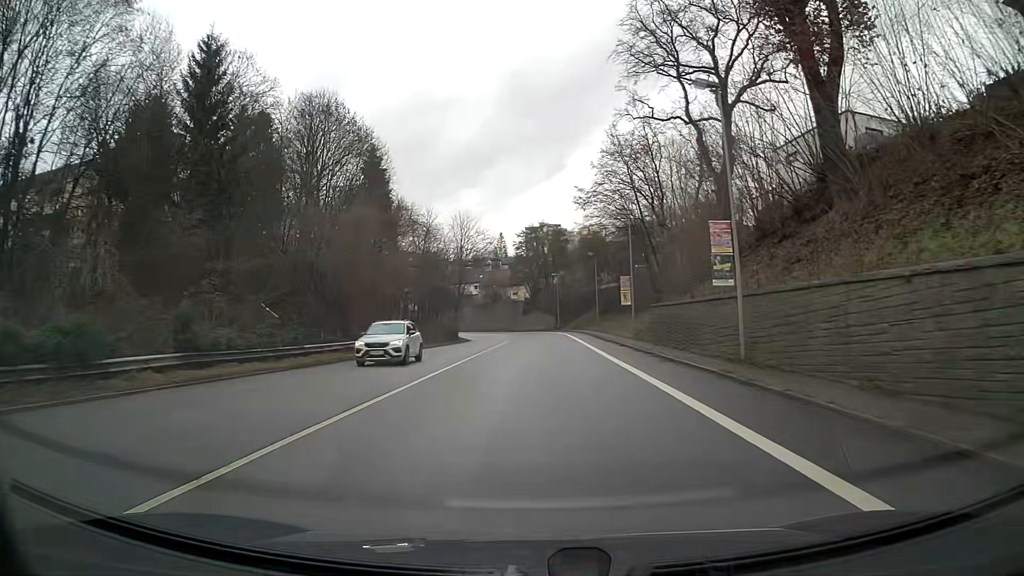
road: primary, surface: asphalt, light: Day
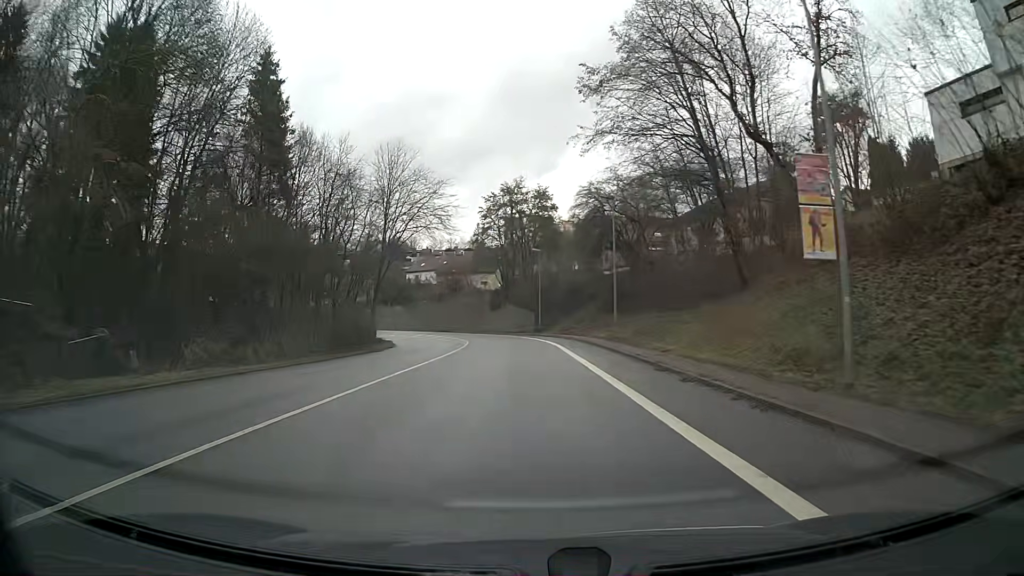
(+0.7, +32.9) m; +1°
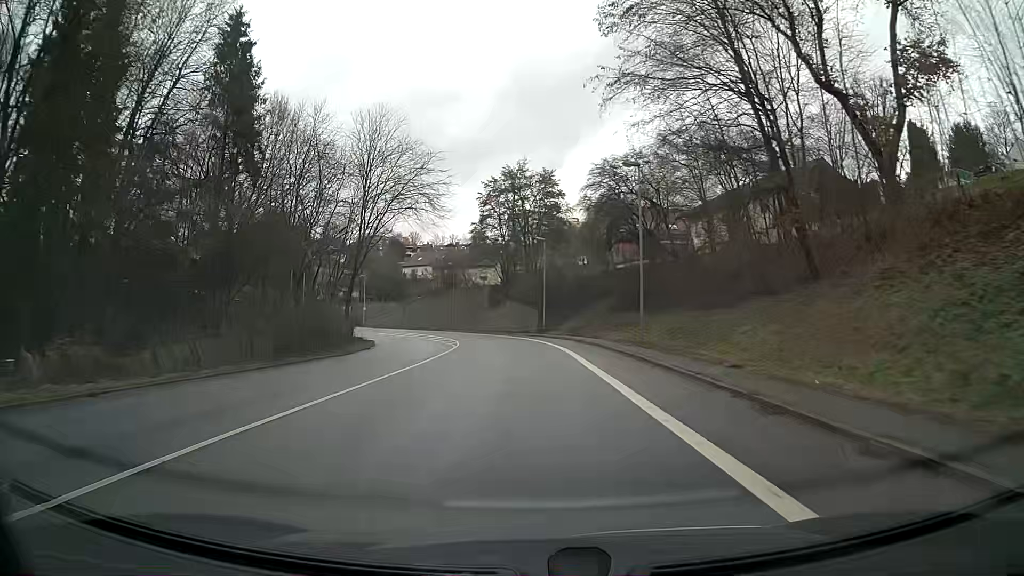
(0.0, +8.1) m; 0°
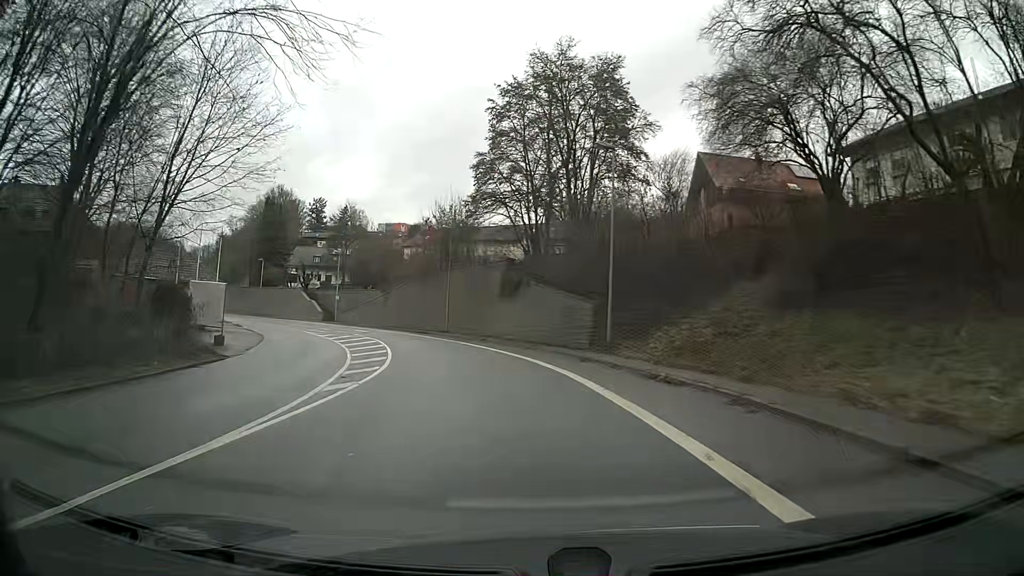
(-0.7, +31.8) m; -4°
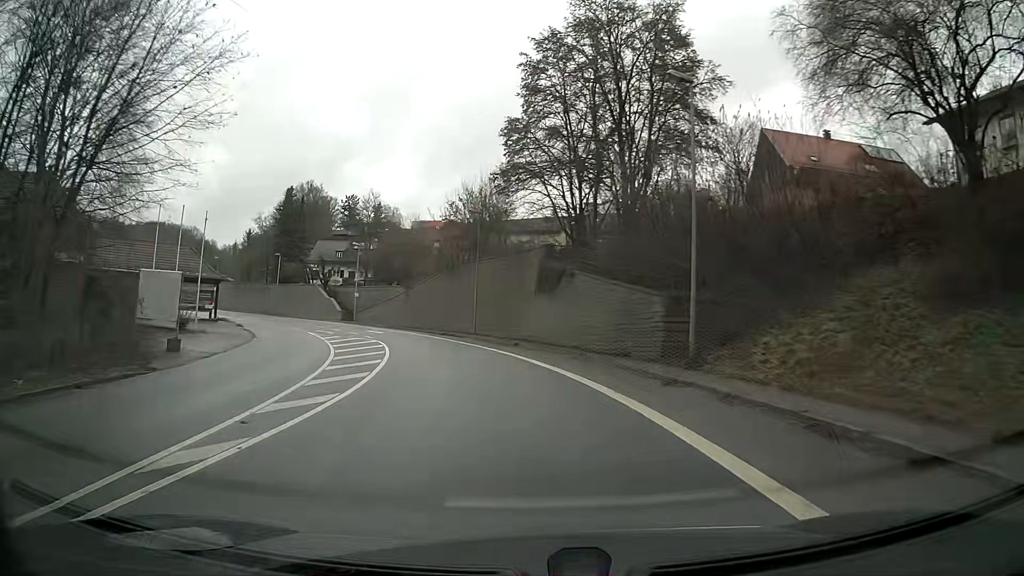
(-0.3, +7.9) m; -4°
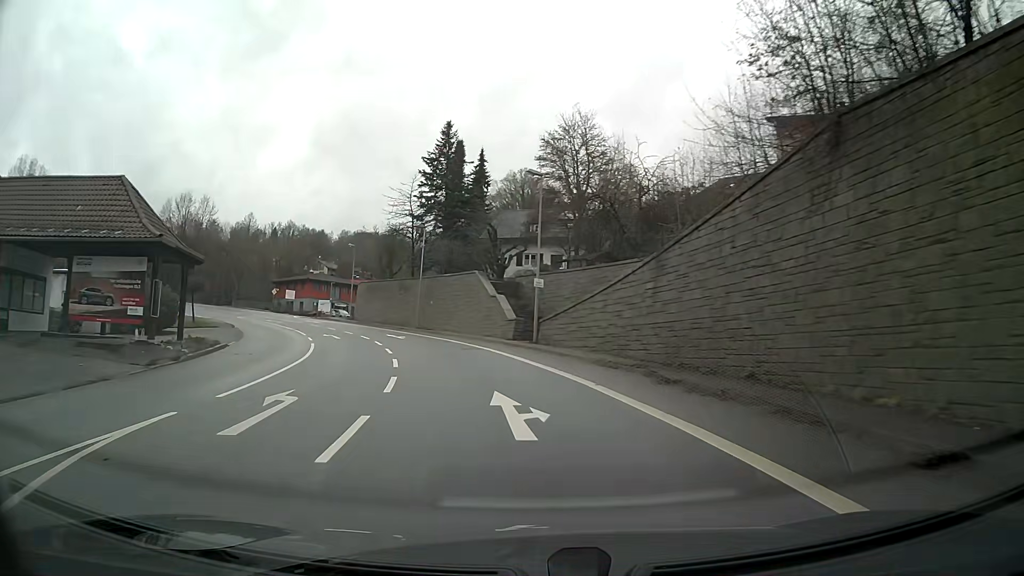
(-7.2, +38.8) m; -21°
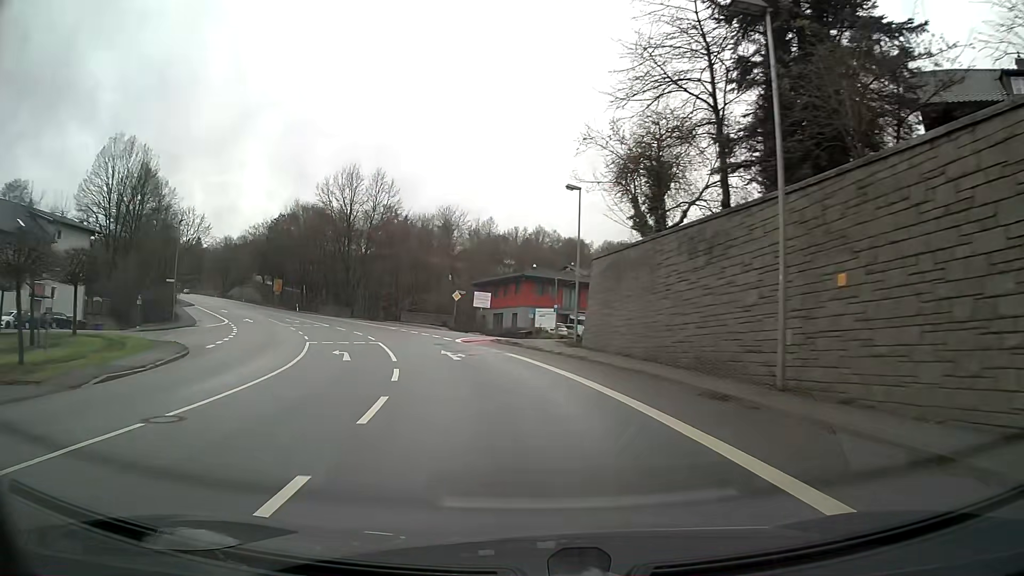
(-7.8, +39.3) m; -23°
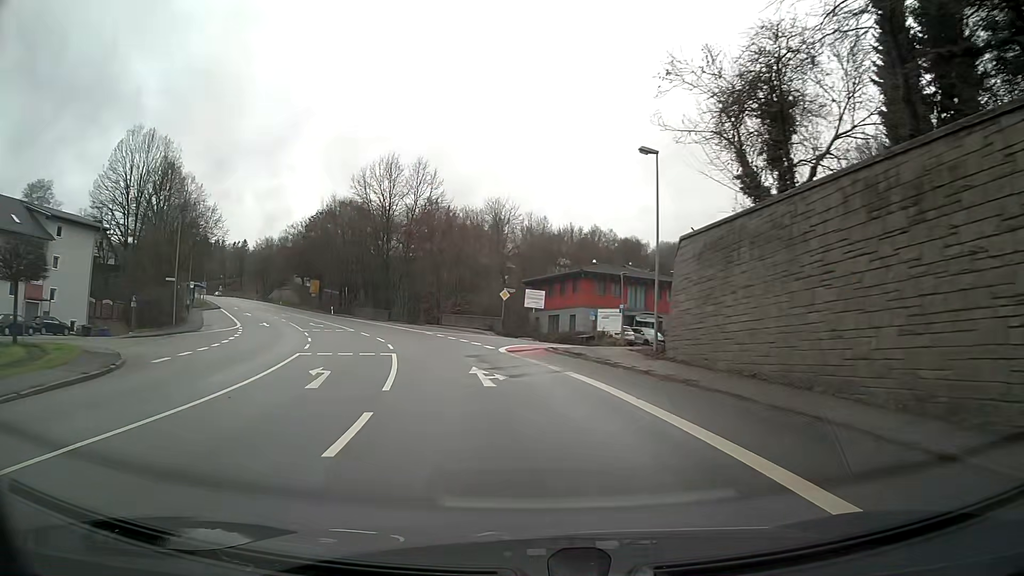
(-0.3, +8.2) m; -4°
